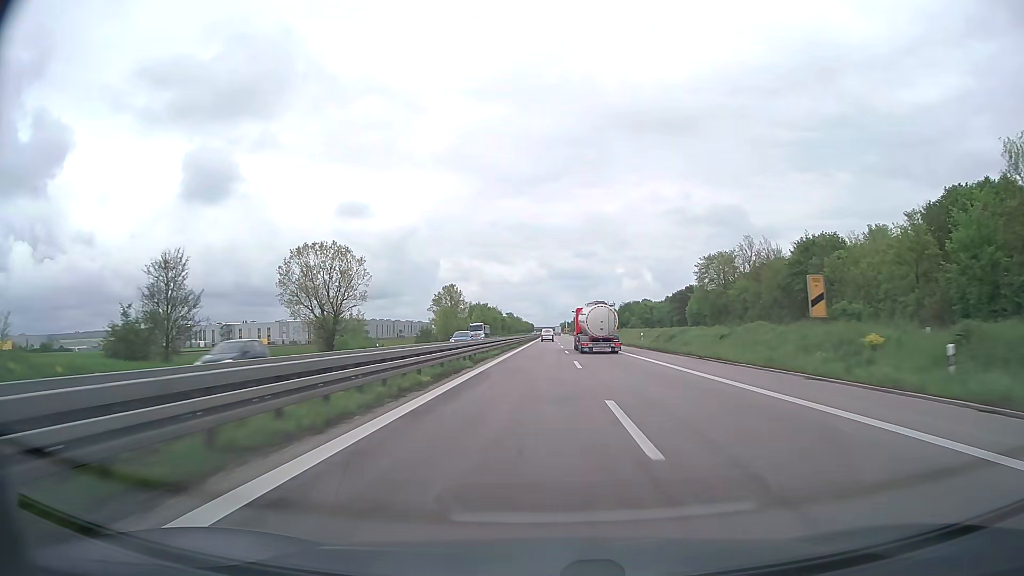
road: trunk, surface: asphalt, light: Day
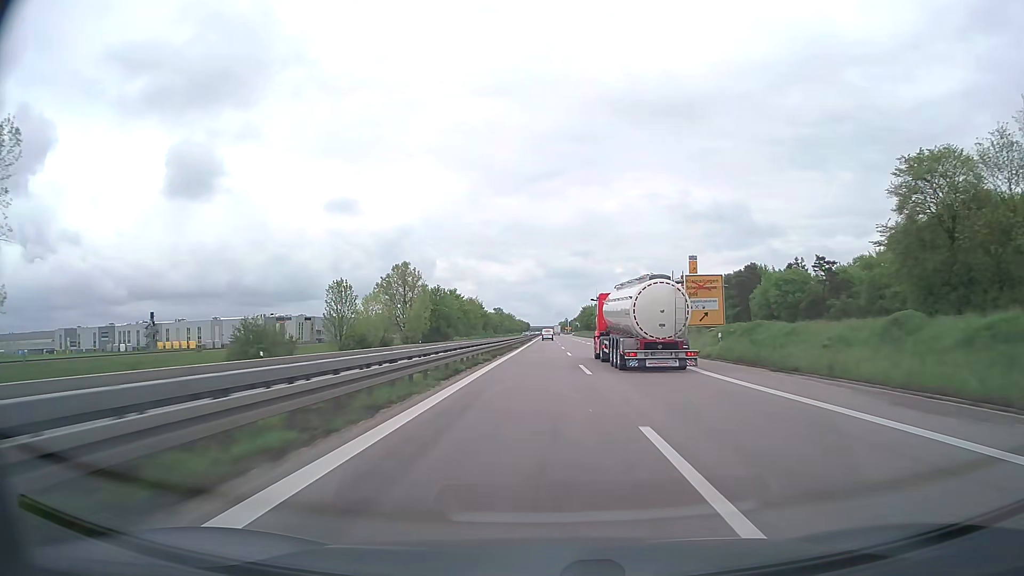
(+0.5, +76.3) m; 0°
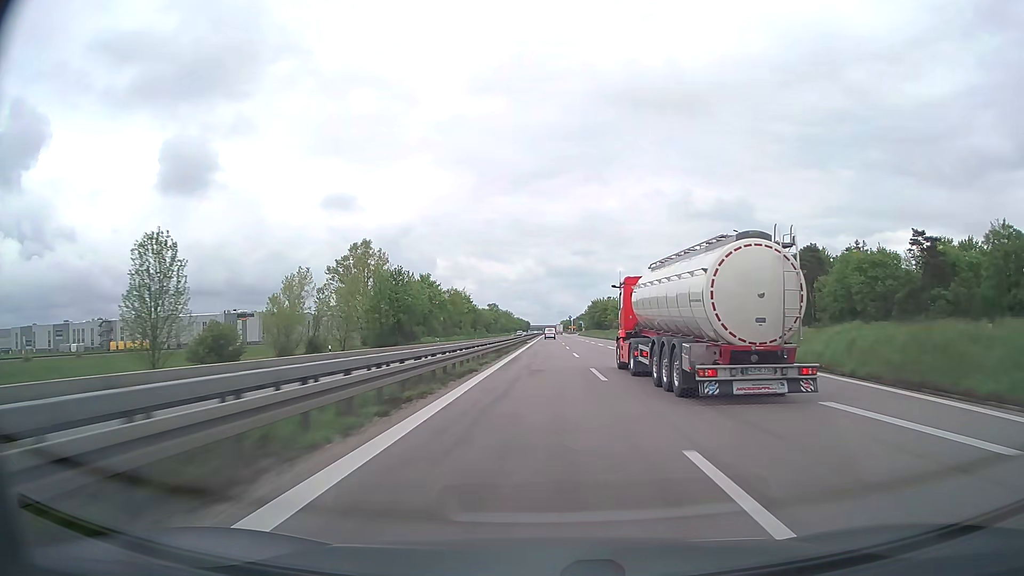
(0.0, +38.3) m; 0°
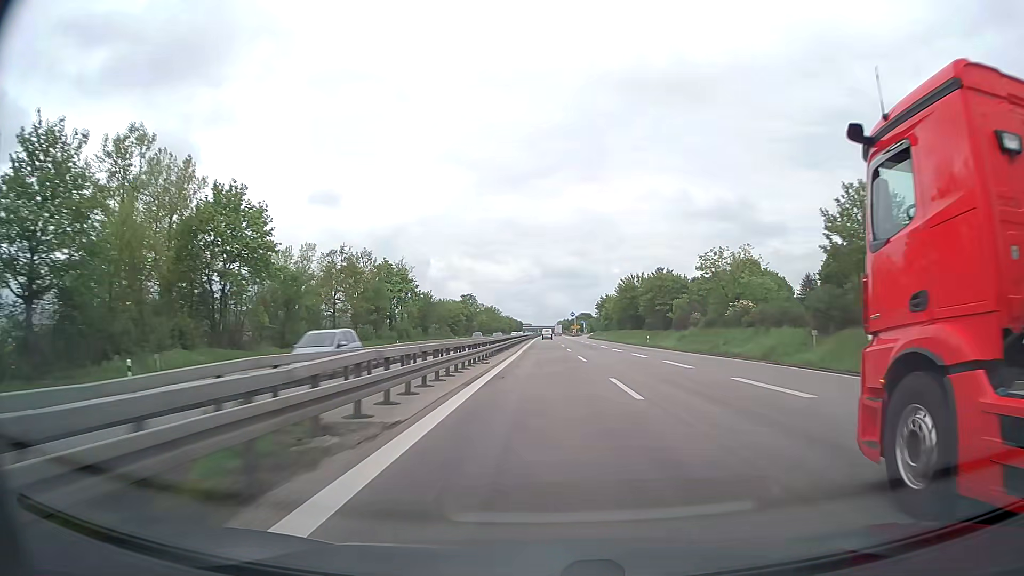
(+0.2, +76.6) m; 0°
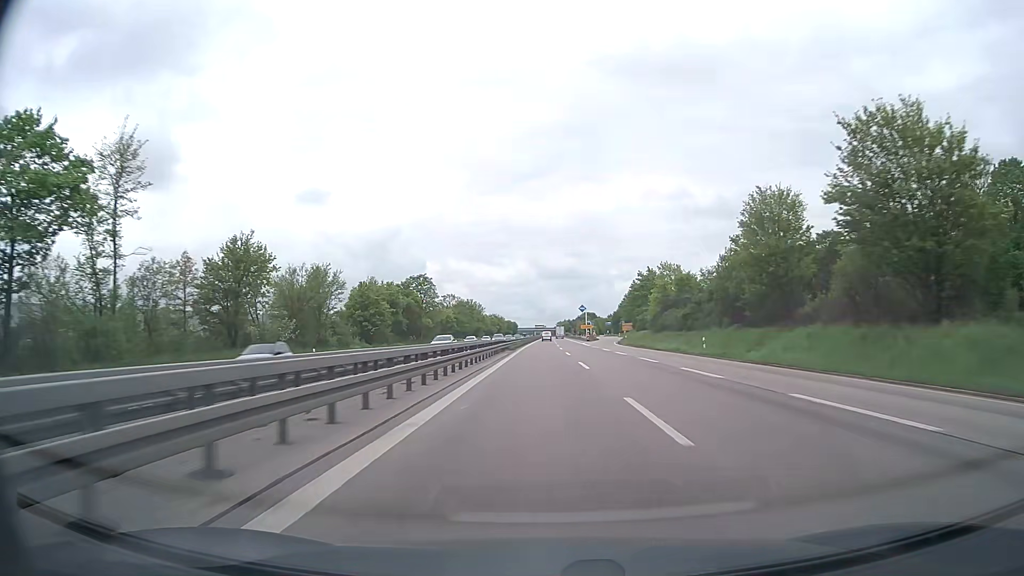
(+0.1, +76.6) m; 0°
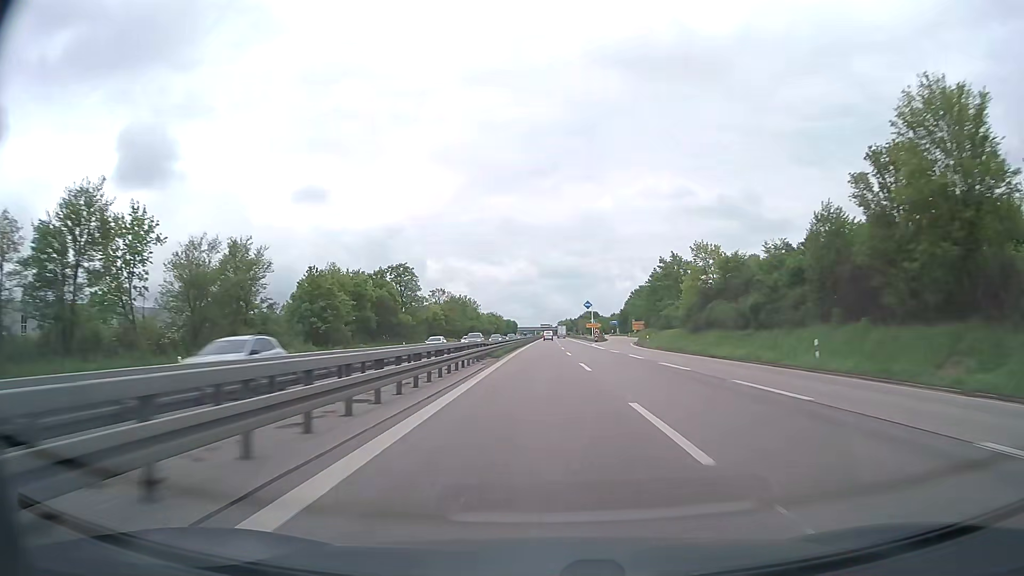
(0.0, +19.1) m; 0°
